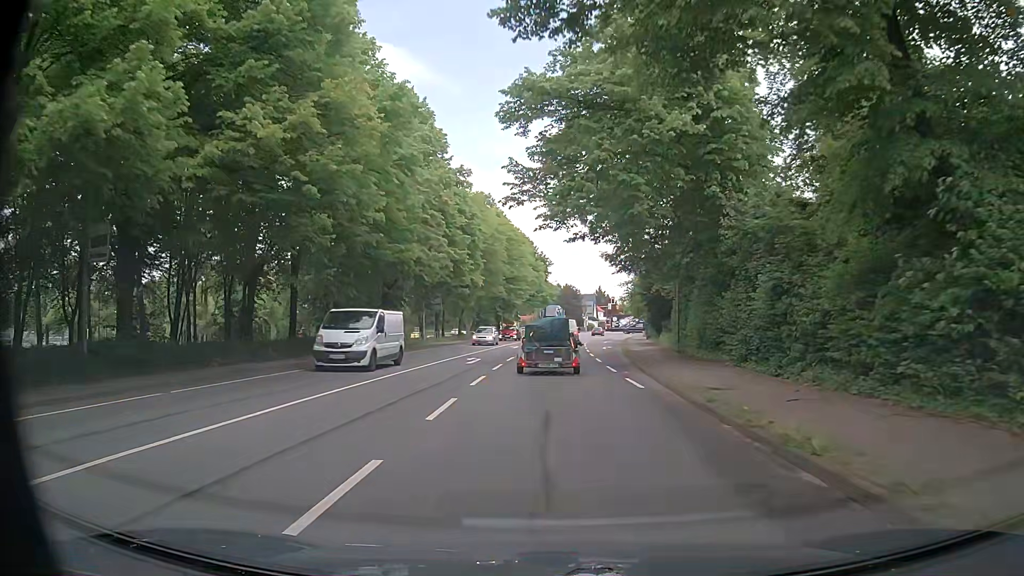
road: primary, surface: asphalt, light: Day
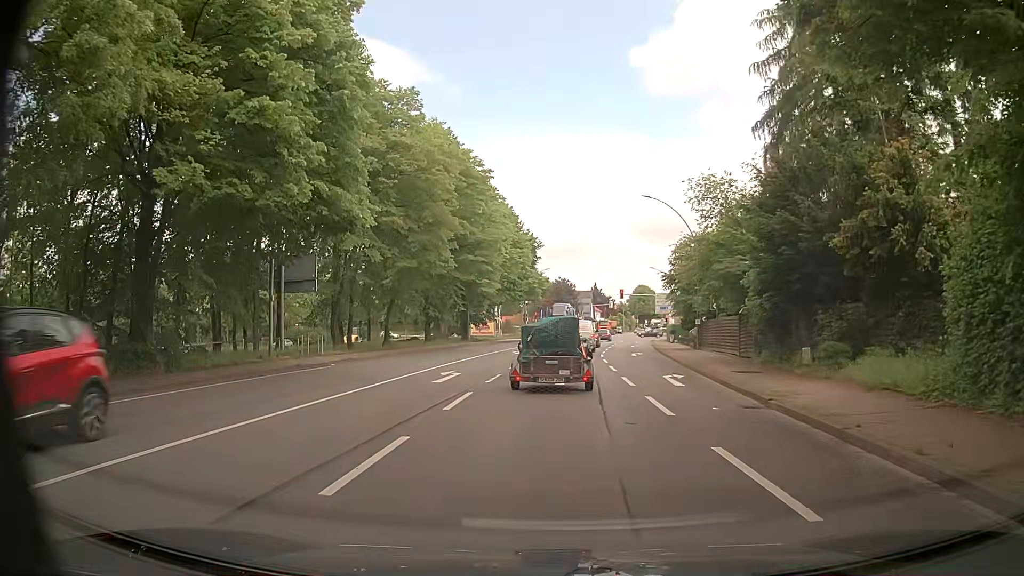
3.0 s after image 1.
(+0.1, +27.8) m; +1°
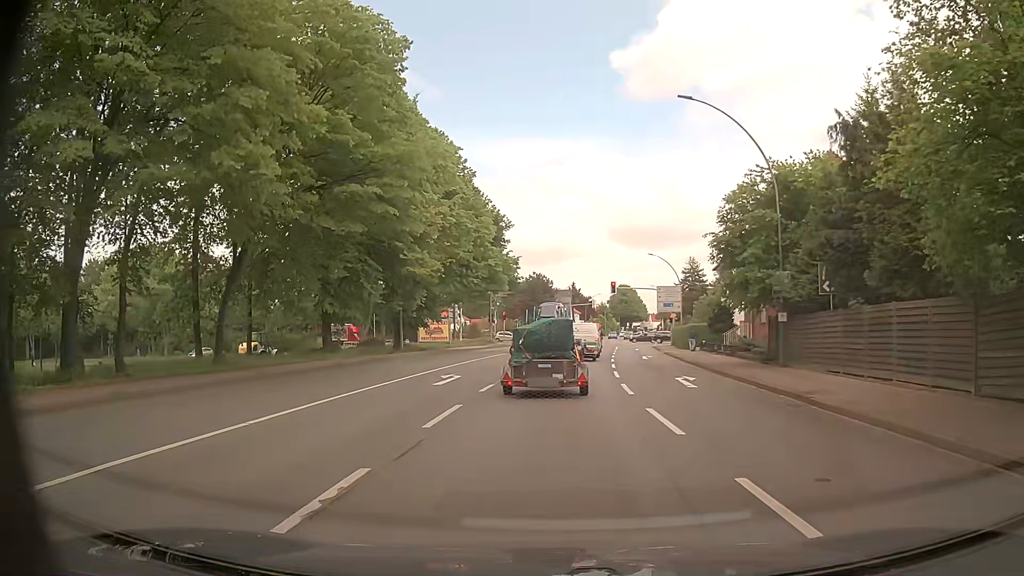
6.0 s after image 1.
(+0.4, +19.6) m; +2°
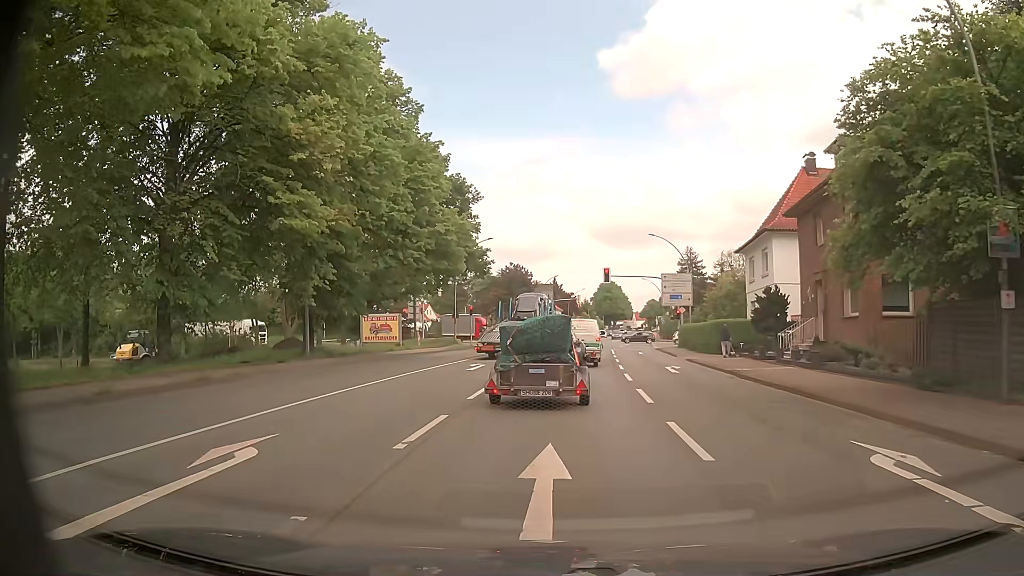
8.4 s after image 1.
(+0.2, +13.8) m; +1°
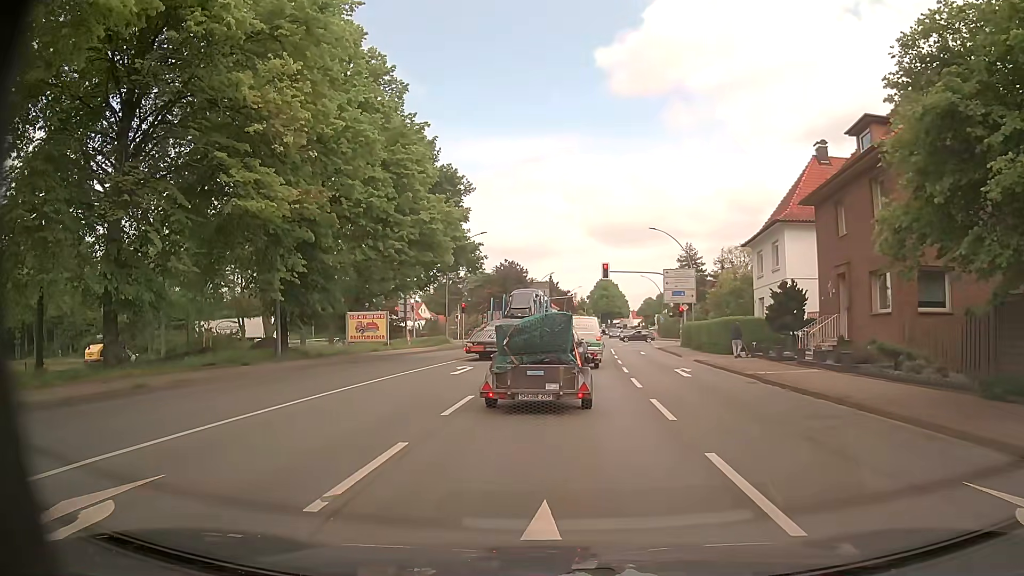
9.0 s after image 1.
(0.0, +2.7) m; +1°
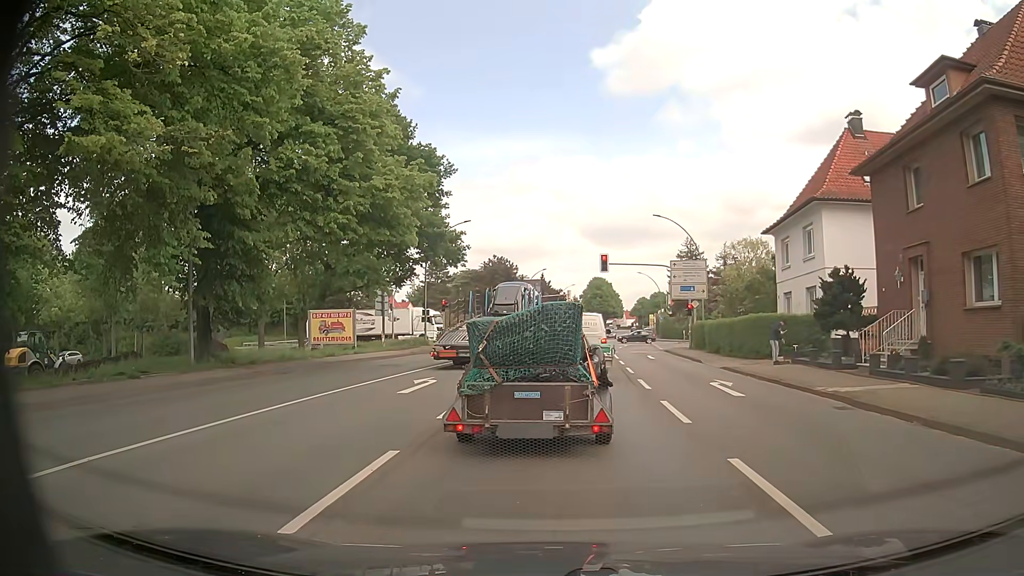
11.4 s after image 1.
(0.0, +6.0) m; -1°
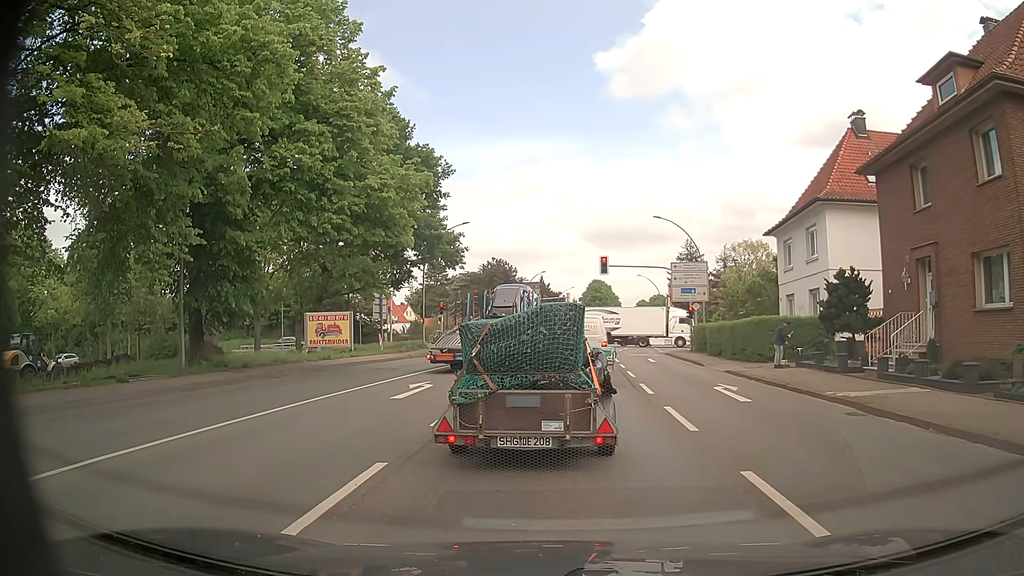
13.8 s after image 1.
(0.0, +0.6) m; 0°
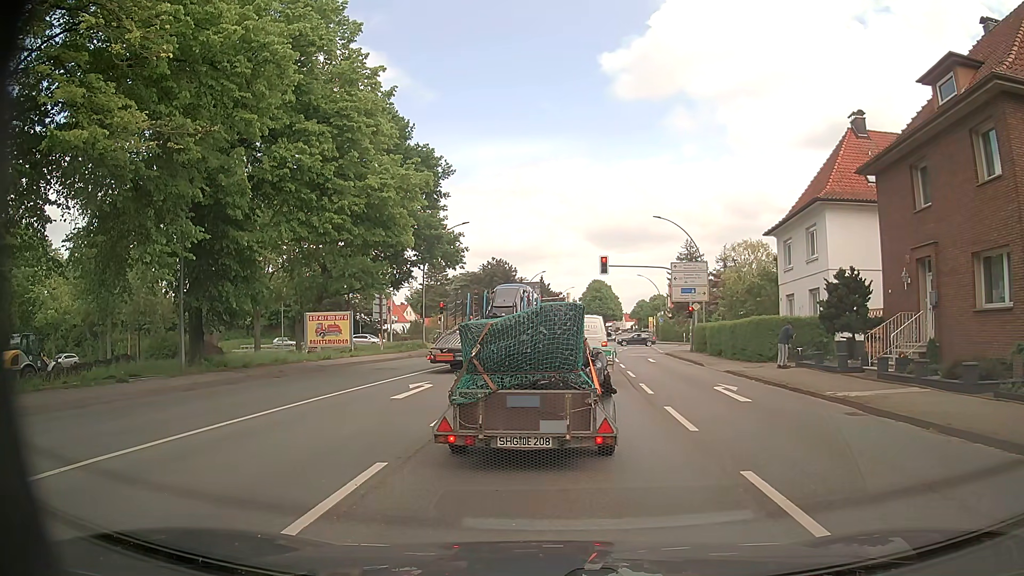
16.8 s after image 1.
(0.0, 0.0) m; 0°
